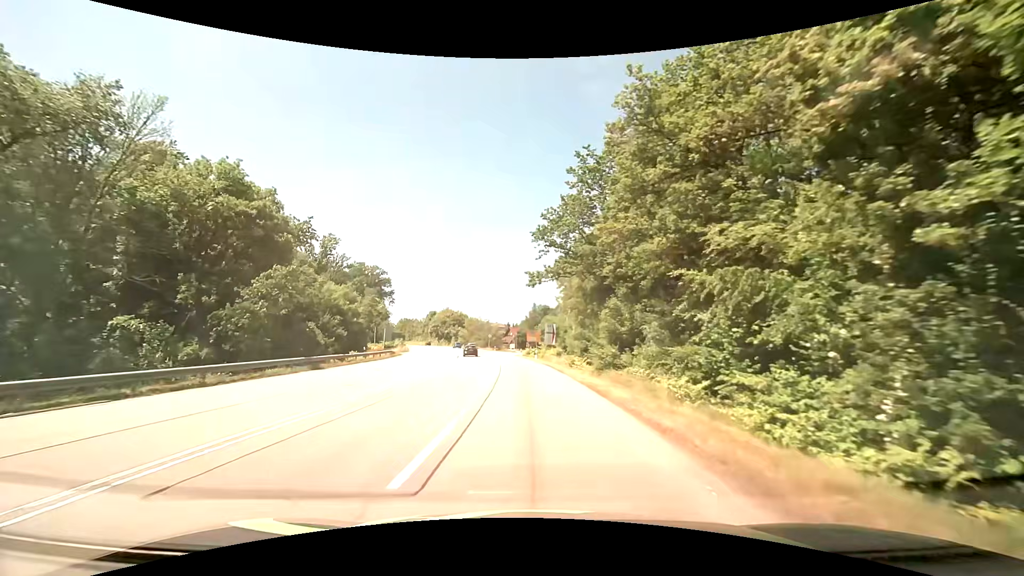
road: secondary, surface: asphalt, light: Day
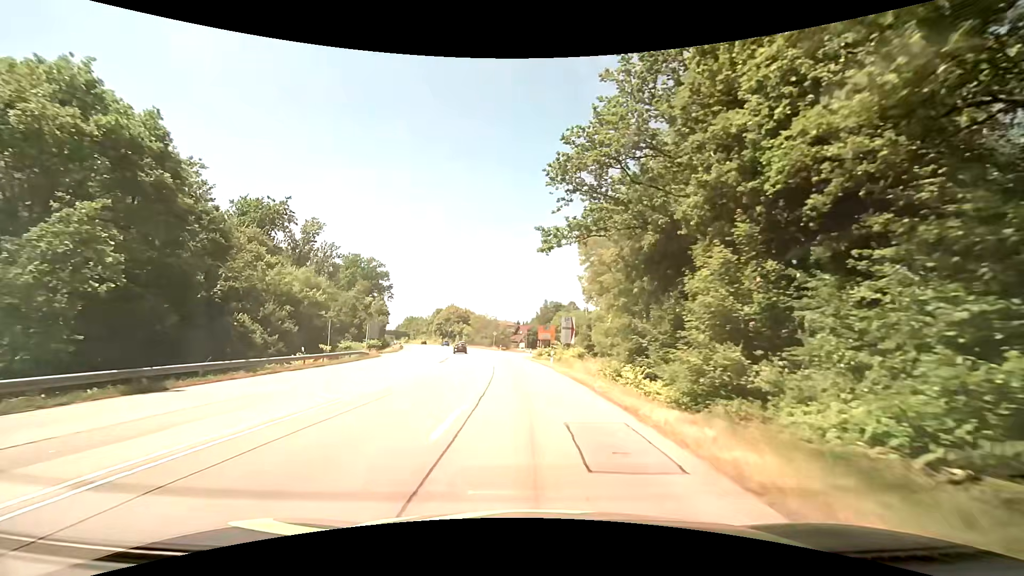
(-0.1, +15.6) m; -1°
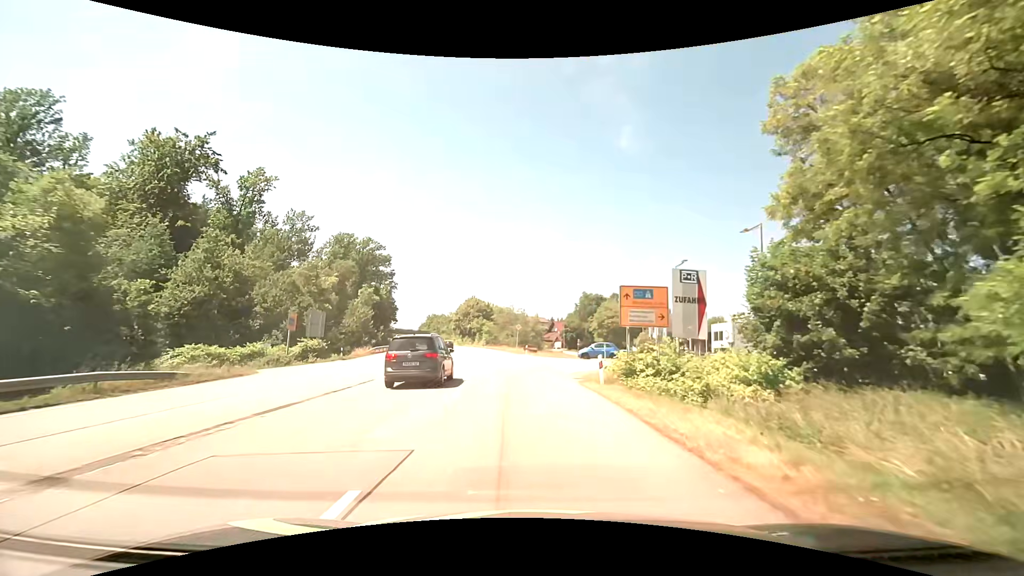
(-1.0, +33.7) m; -3°
(0, +10) (0, +20) (+2, +30) (+10, +35) (+20, +37) (+28, +42) (+28, +52) (+26, +62) (+24, +72) (+22, +82) m
